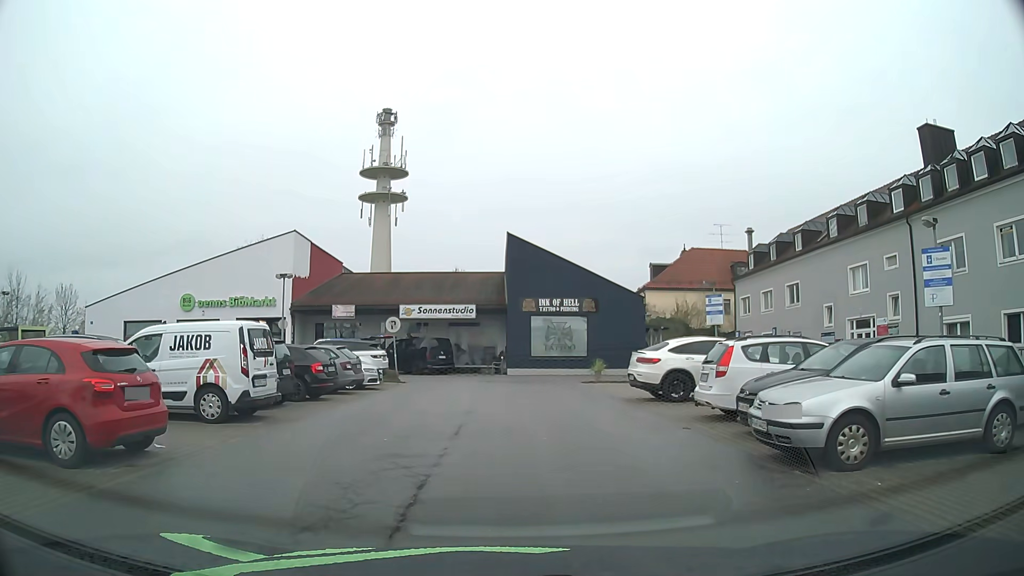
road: service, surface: asphalt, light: Day
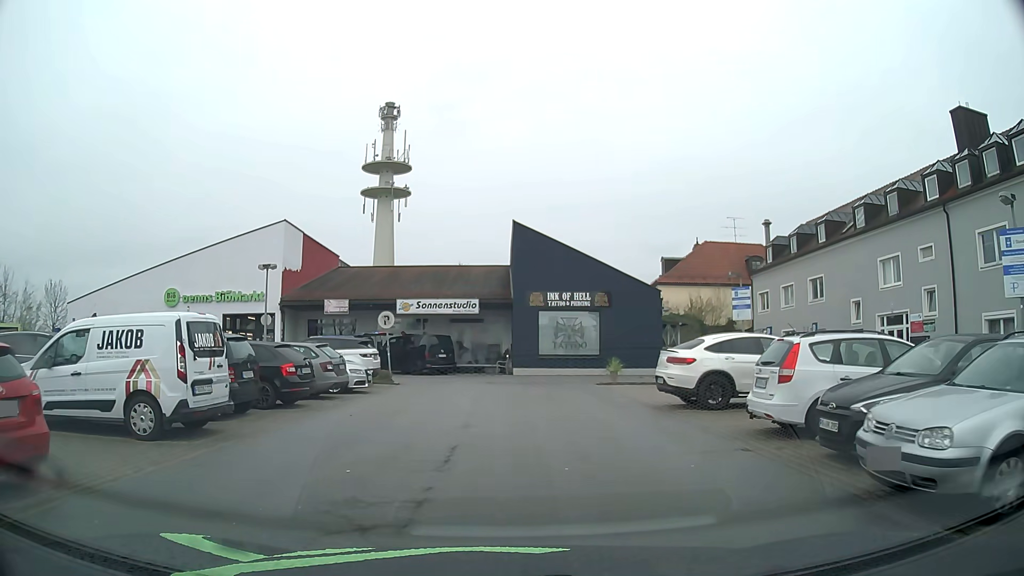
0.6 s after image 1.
(0.0, +2.7) m; -1°
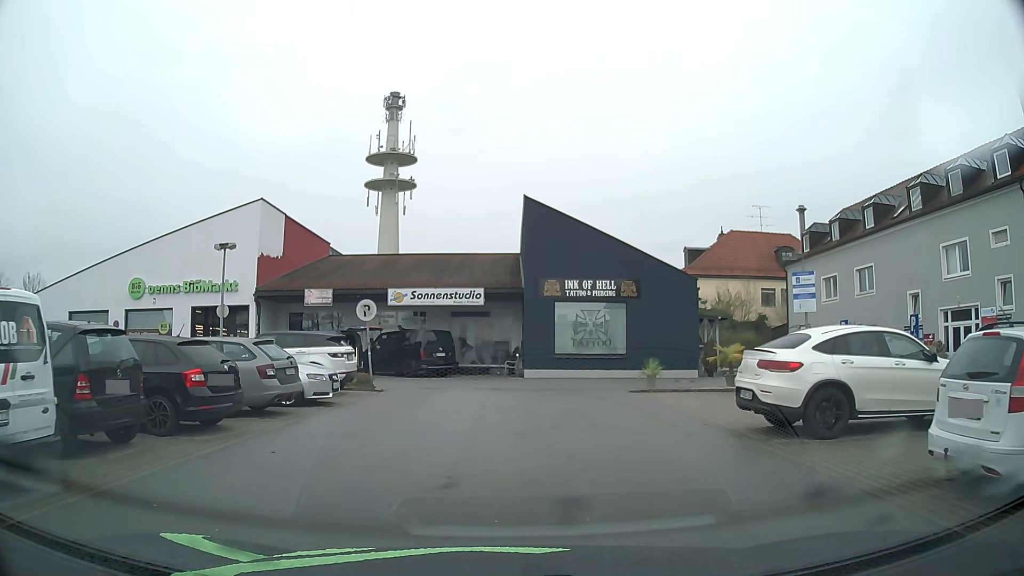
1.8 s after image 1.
(+0.1, +4.8) m; +1°
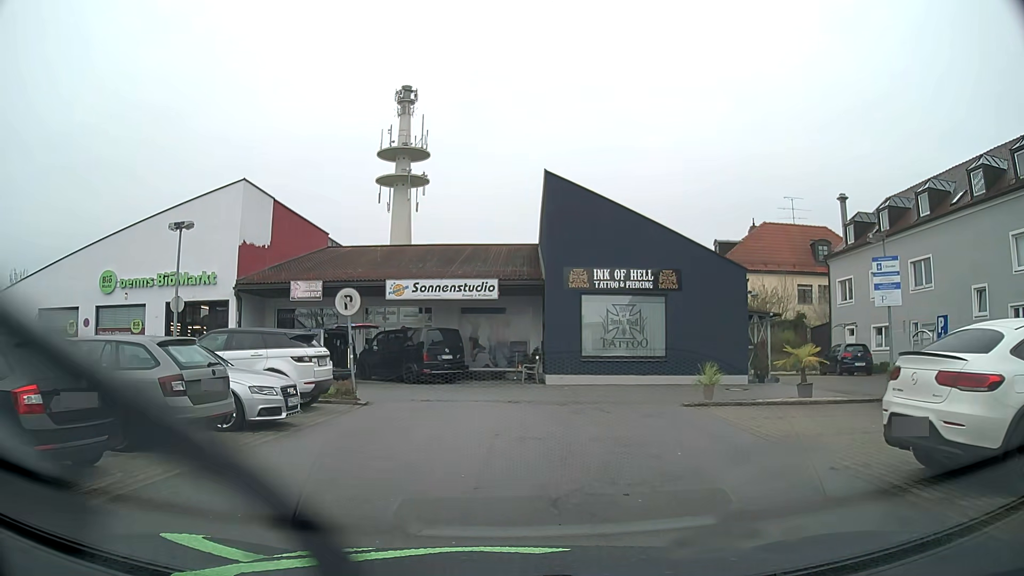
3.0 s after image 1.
(-0.1, +4.0) m; -2°
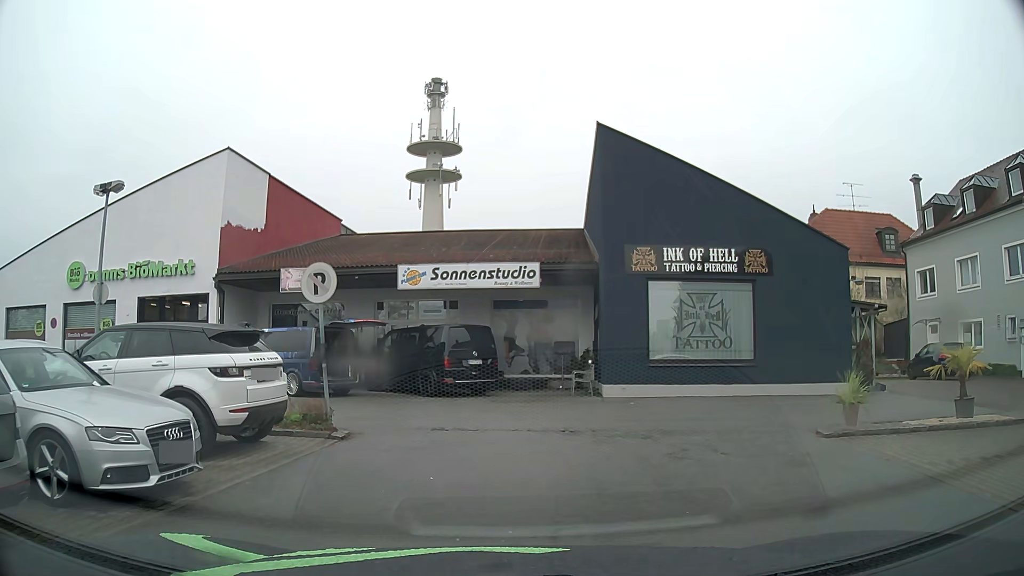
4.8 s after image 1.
(-0.1, +5.1) m; -3°
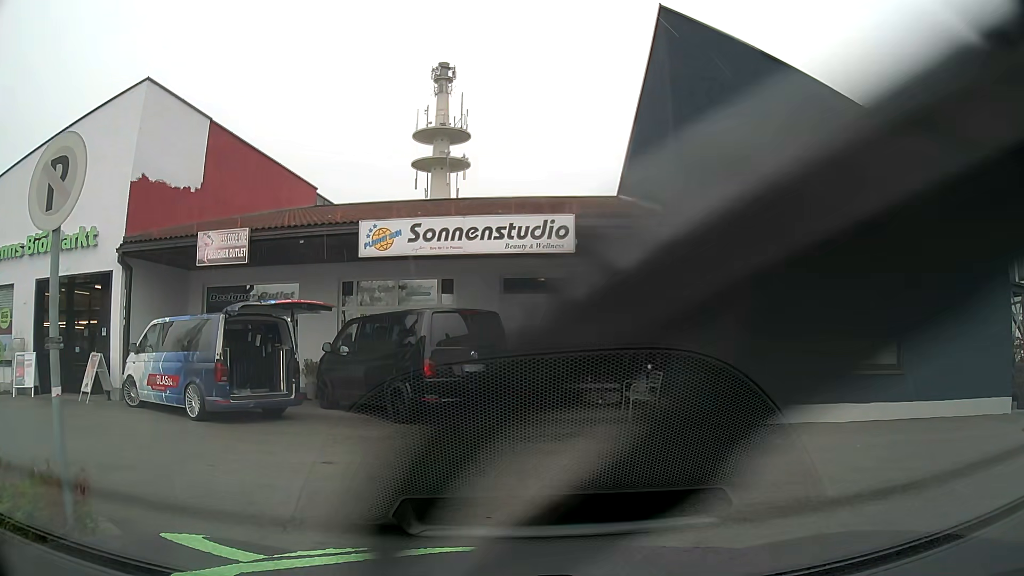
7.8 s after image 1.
(-0.1, +6.5) m; -3°
